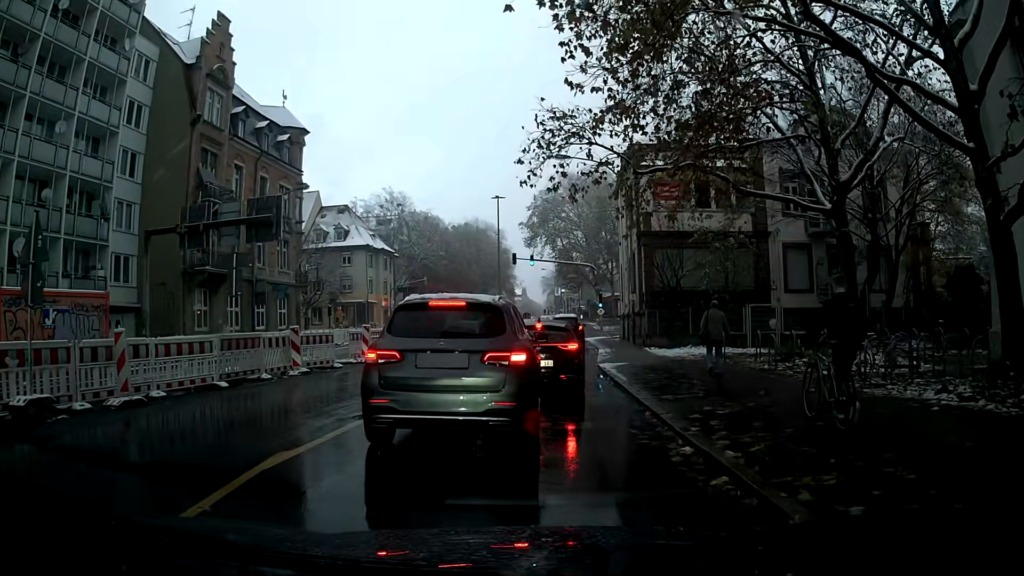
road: secondary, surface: asphalt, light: Day
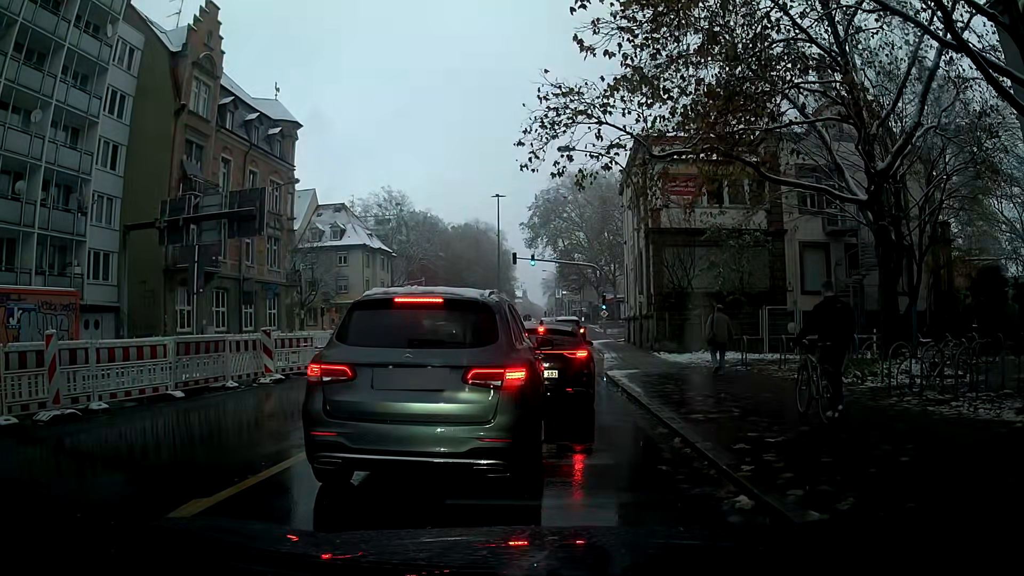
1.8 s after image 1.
(0.0, +1.9) m; 0°
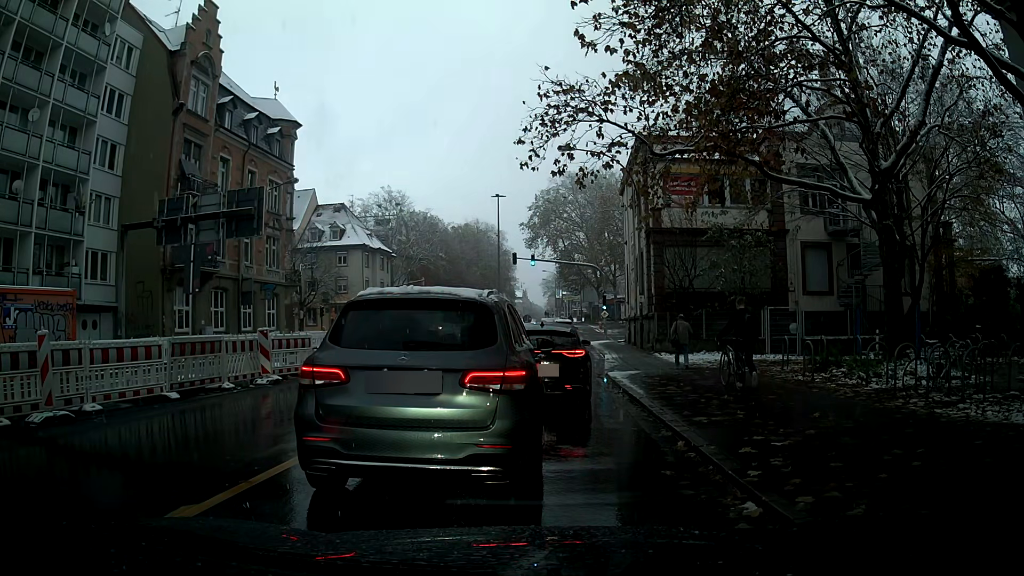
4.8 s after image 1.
(0.0, +0.3) m; 0°
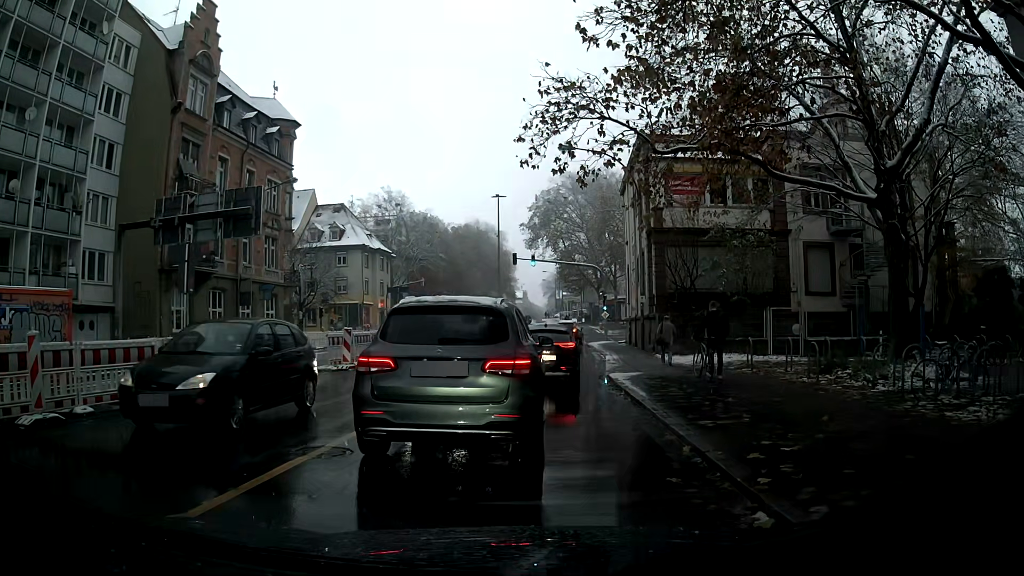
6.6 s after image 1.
(0.0, +0.2) m; 0°
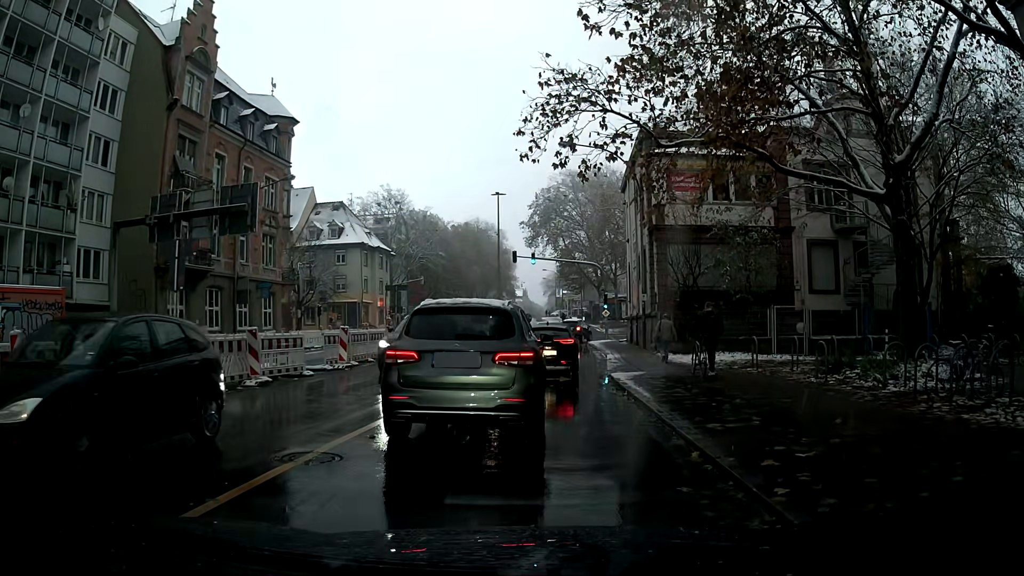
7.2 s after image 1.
(0.0, +0.5) m; 0°
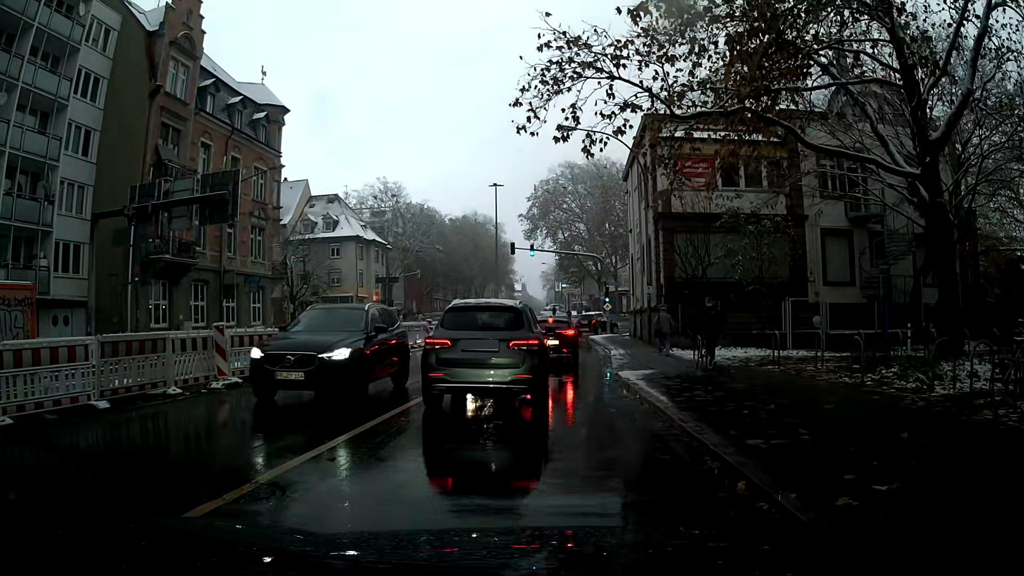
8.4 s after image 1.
(0.0, +1.8) m; -2°
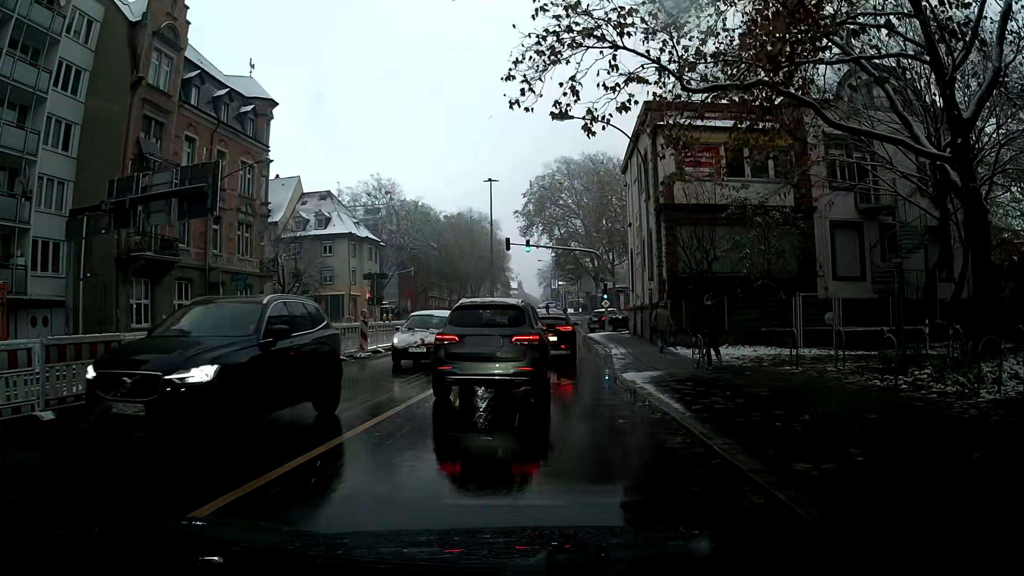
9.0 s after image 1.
(0.0, +1.5) m; 0°
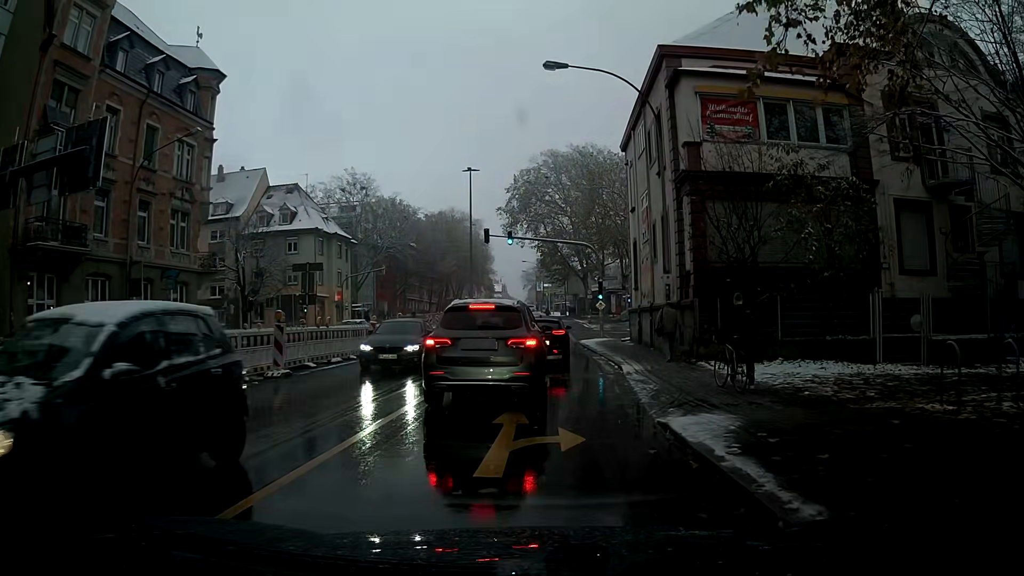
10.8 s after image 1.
(0.0, +6.7) m; 0°
(0, +10) (+1, +20) (+1, +30) (+1, +40) (+1, +50) (+1, +60) (0, +70) (0, +80) (-1, +90) (-1, +100) m
